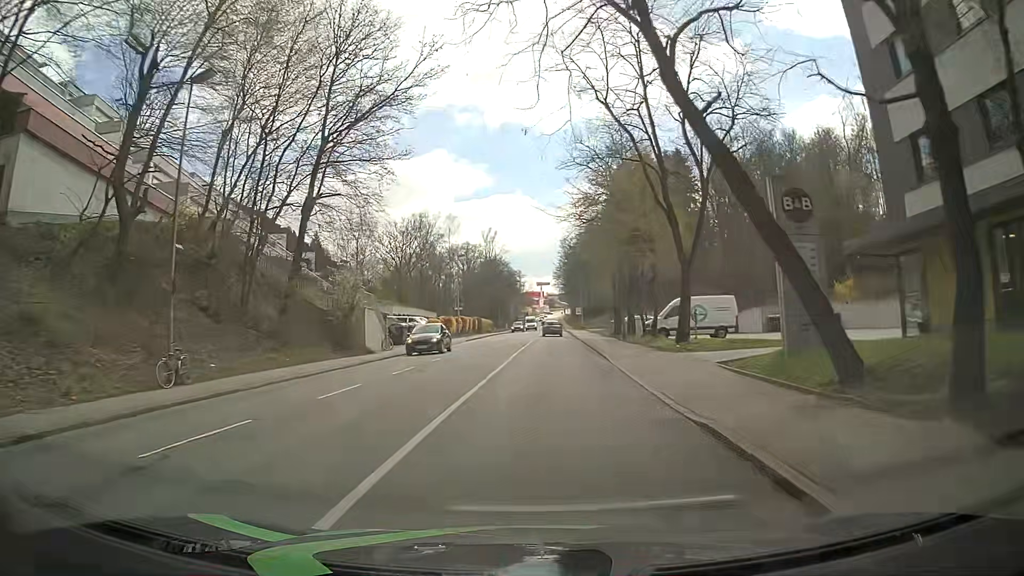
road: tertiary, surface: asphalt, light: Day
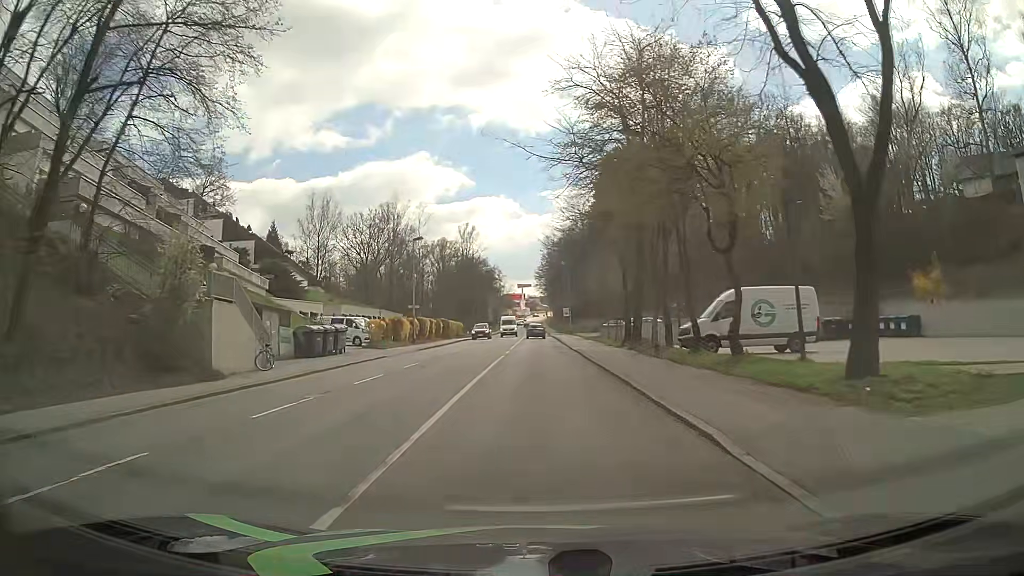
(+0.3, +15.1) m; +2°
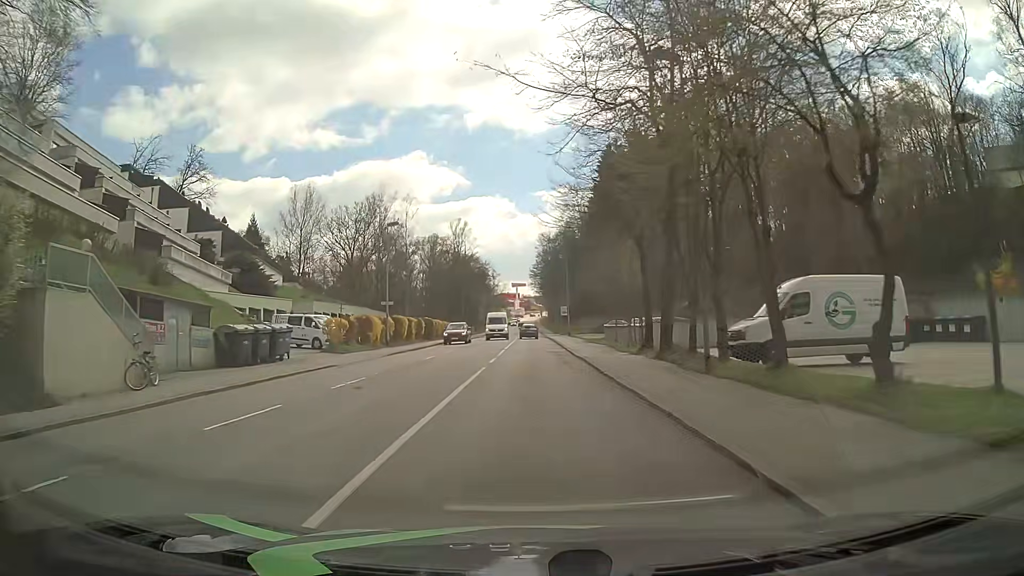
(0.0, +7.6) m; 0°
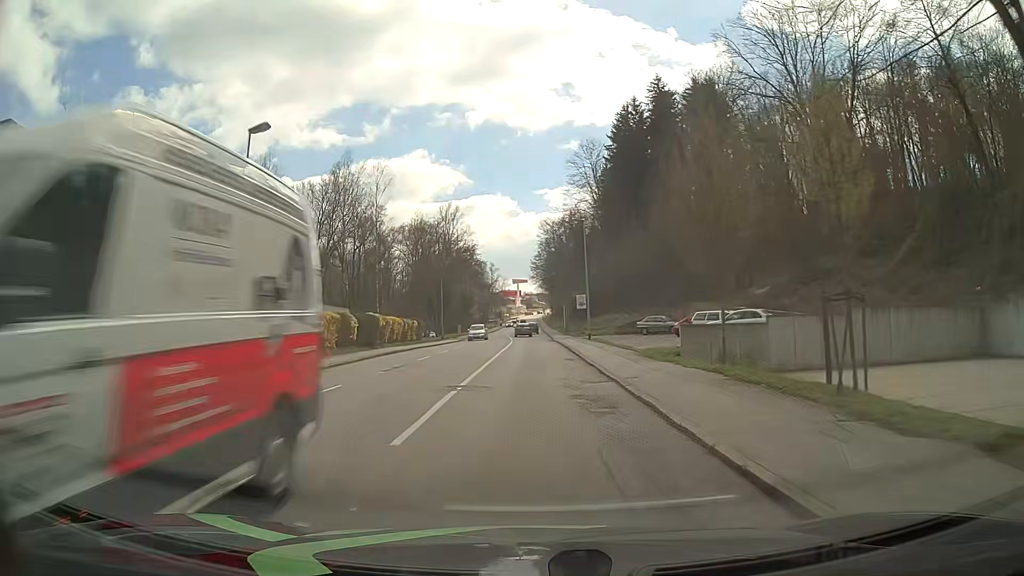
(0.0, +22.9) m; -1°
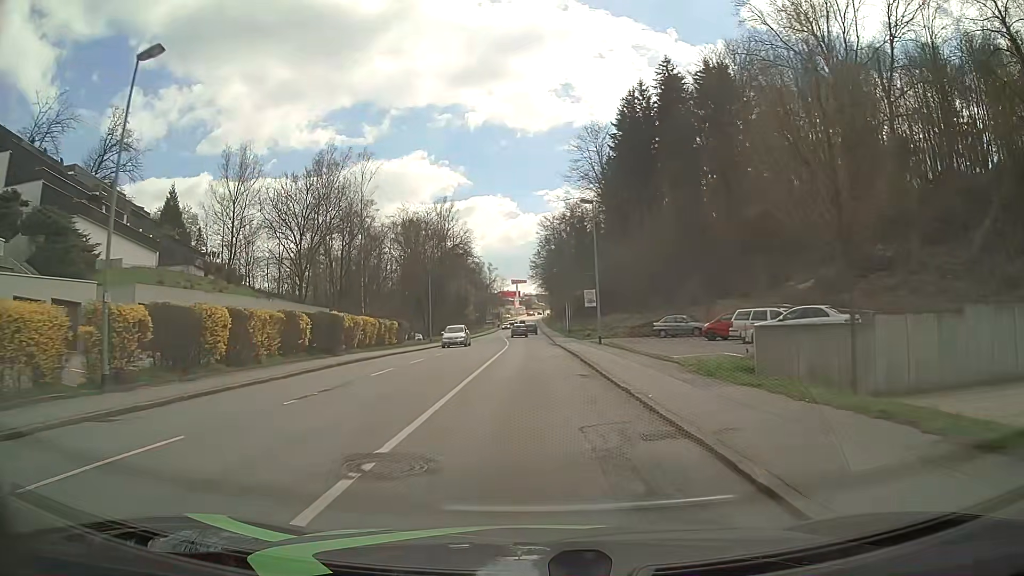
(+0.1, +7.6) m; +1°
